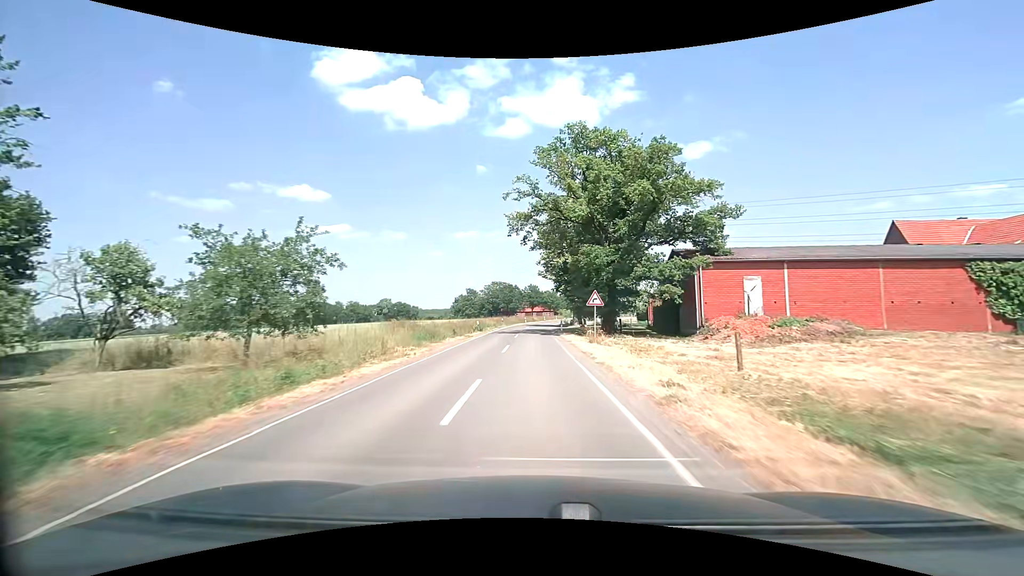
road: secondary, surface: asphalt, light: Day
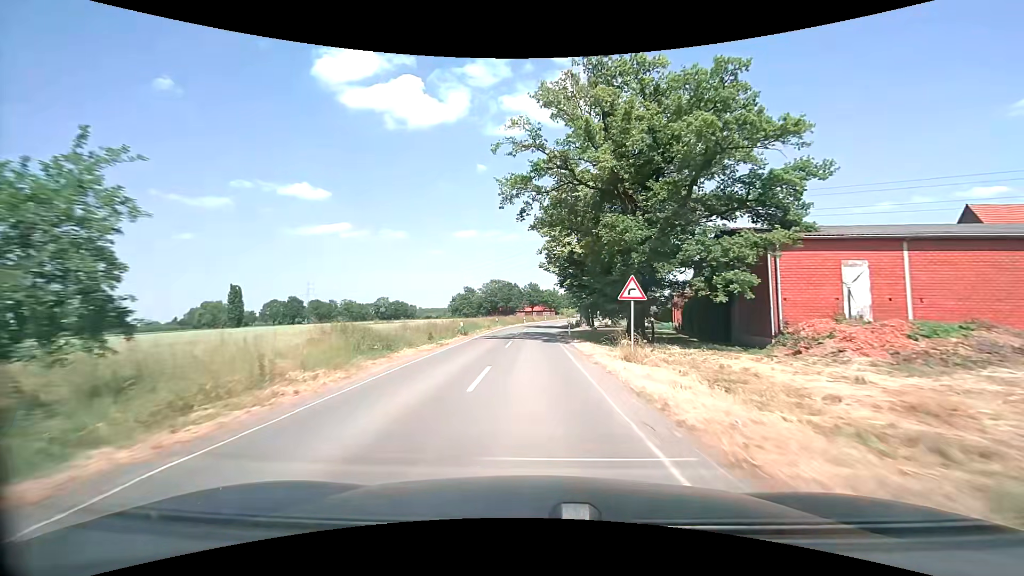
(0.0, +9.5) m; 0°
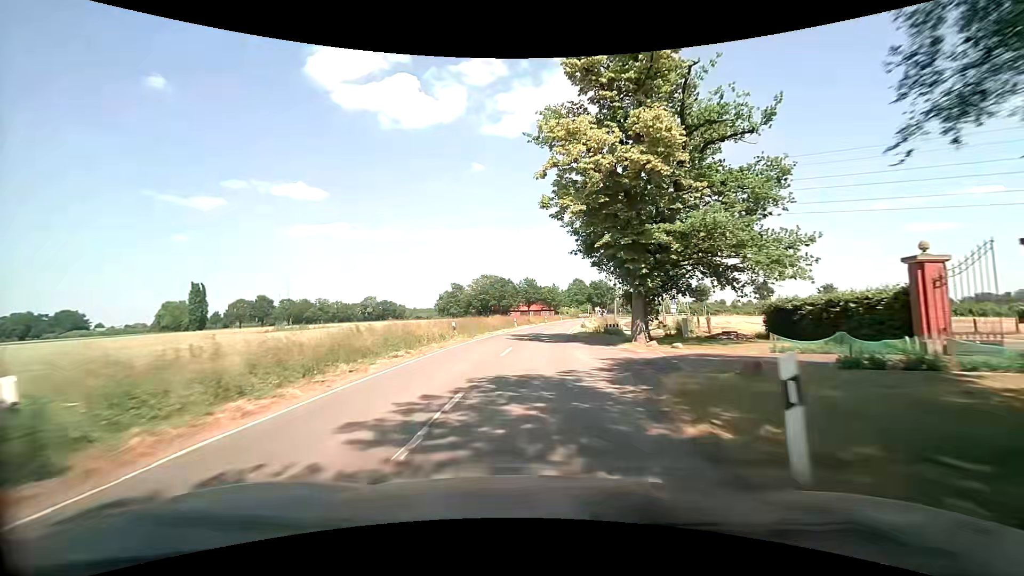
(0.0, +28.7) m; 0°
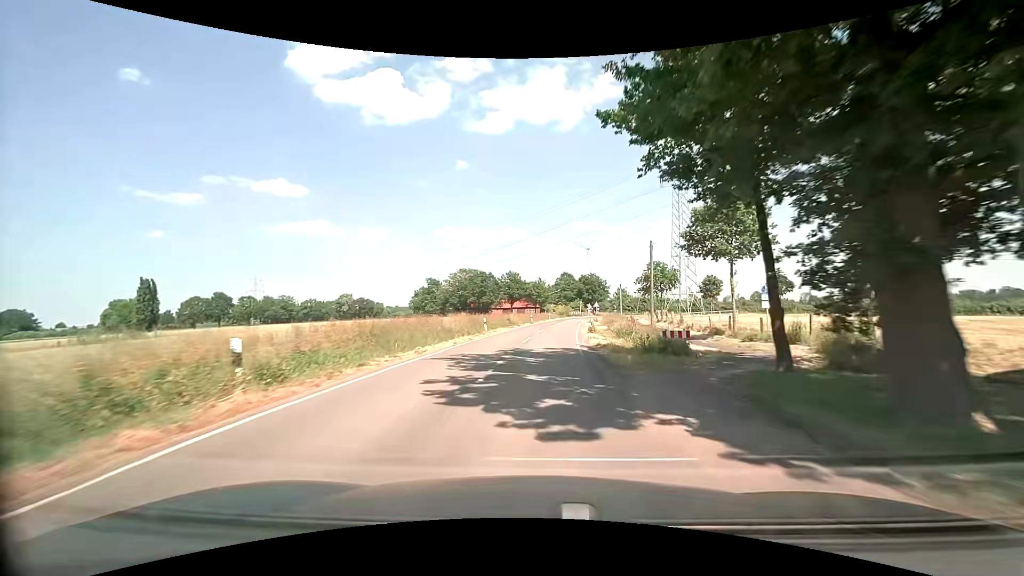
(+0.2, +19.2) m; +2°
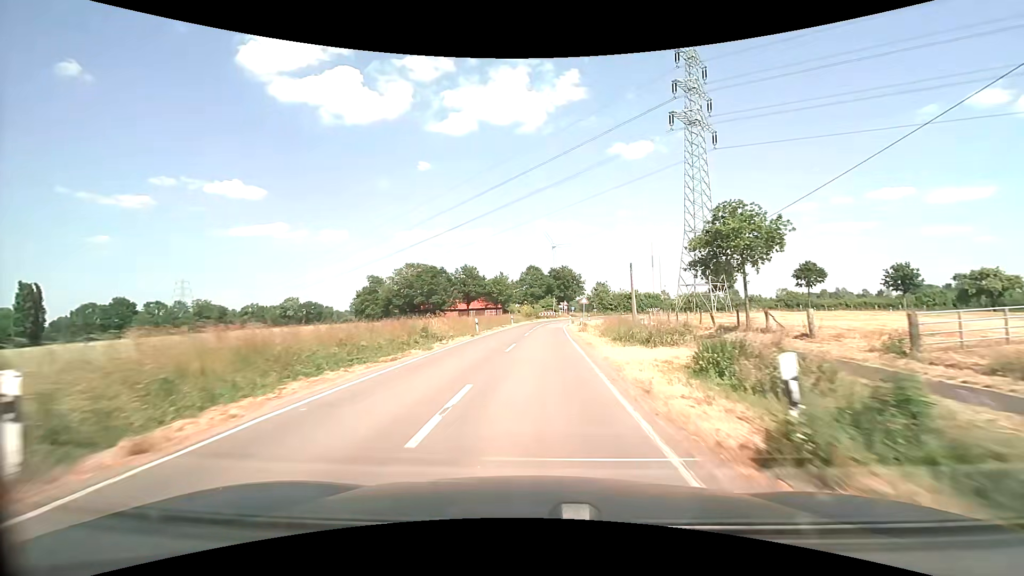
(+1.1, +28.9) m; +4°
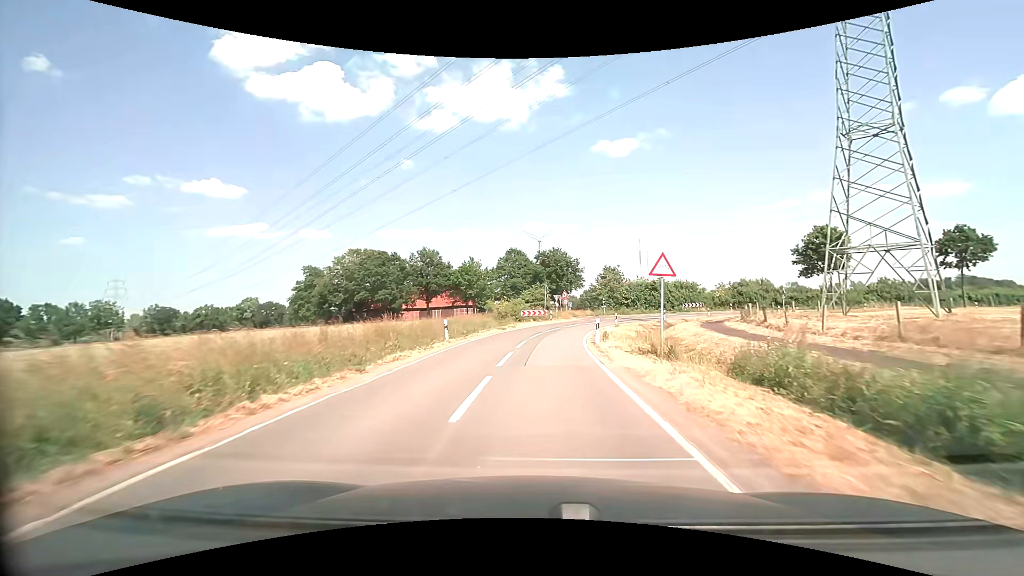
(+0.9, +35.1) m; +2°
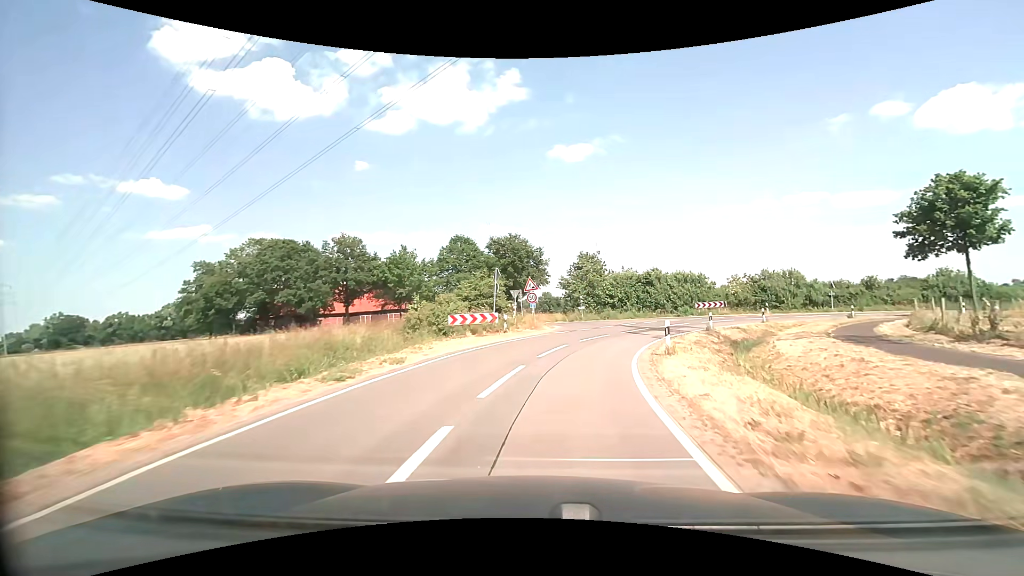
(+0.6, +22.7) m; +5°
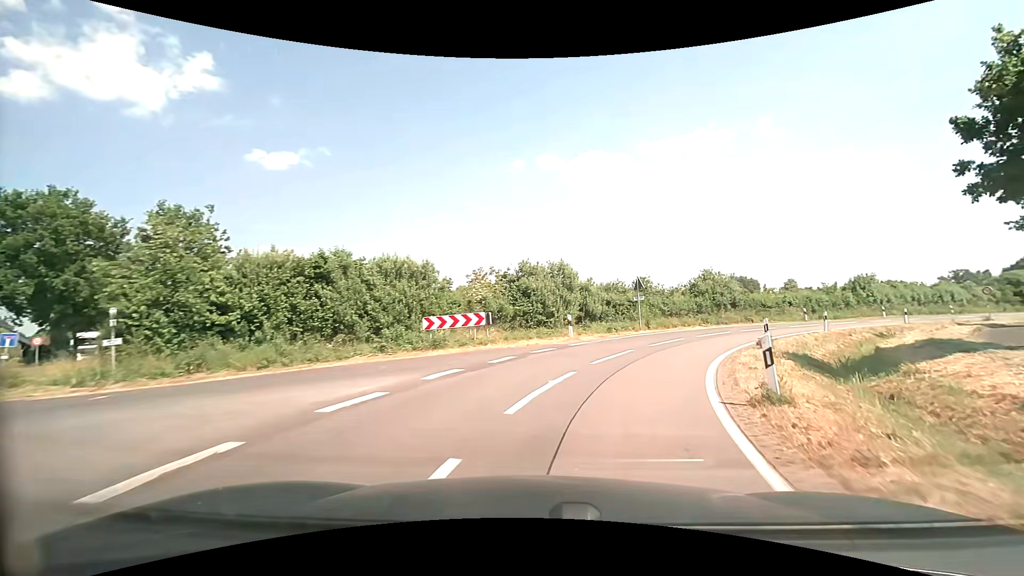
(+7.1, +29.7) m; +33°
(+1, +10) (+5, +19) (+10, +27) (+18, +34) (+25, +41) (+34, +46) (+42, +52) (+50, +58) (+58, +63) (+67, +69) m
